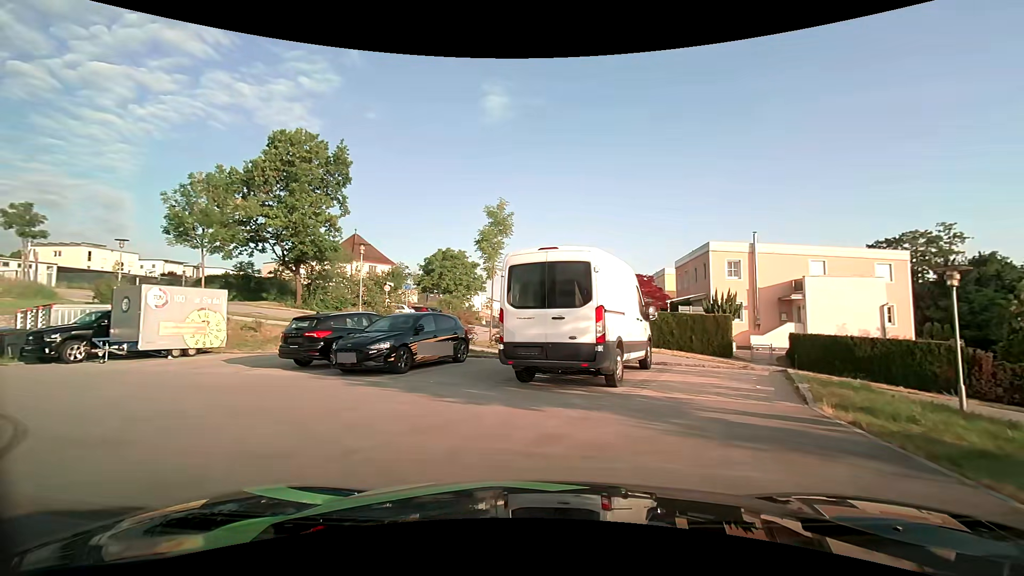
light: Day
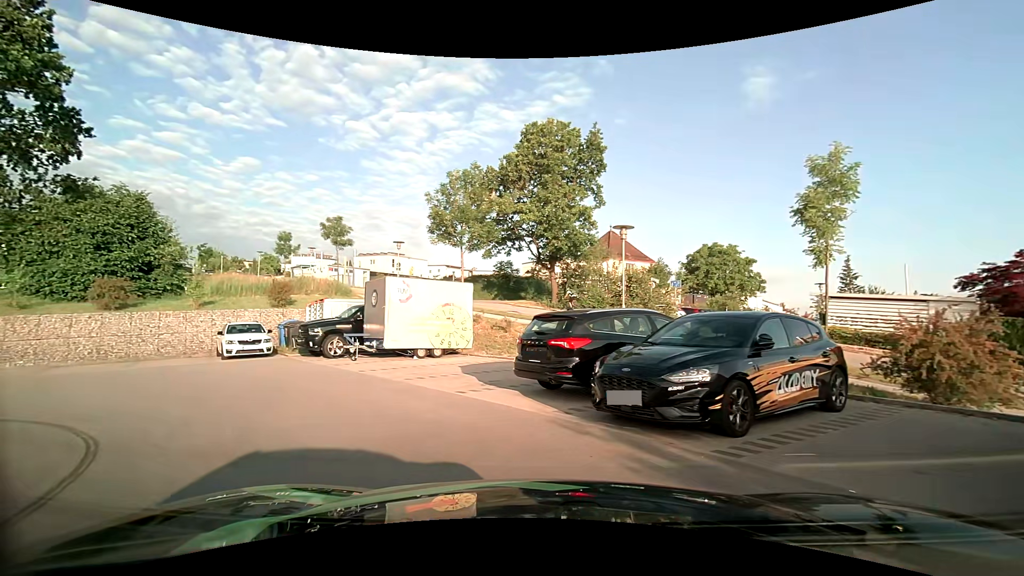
(-1.4, +5.7) m; -28°
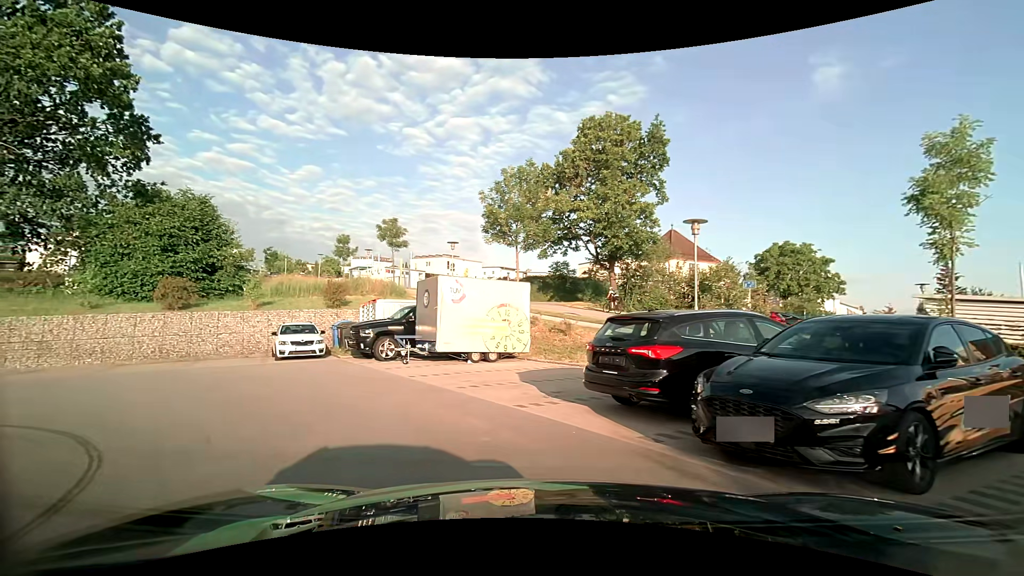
(-0.1, +1.3) m; -6°
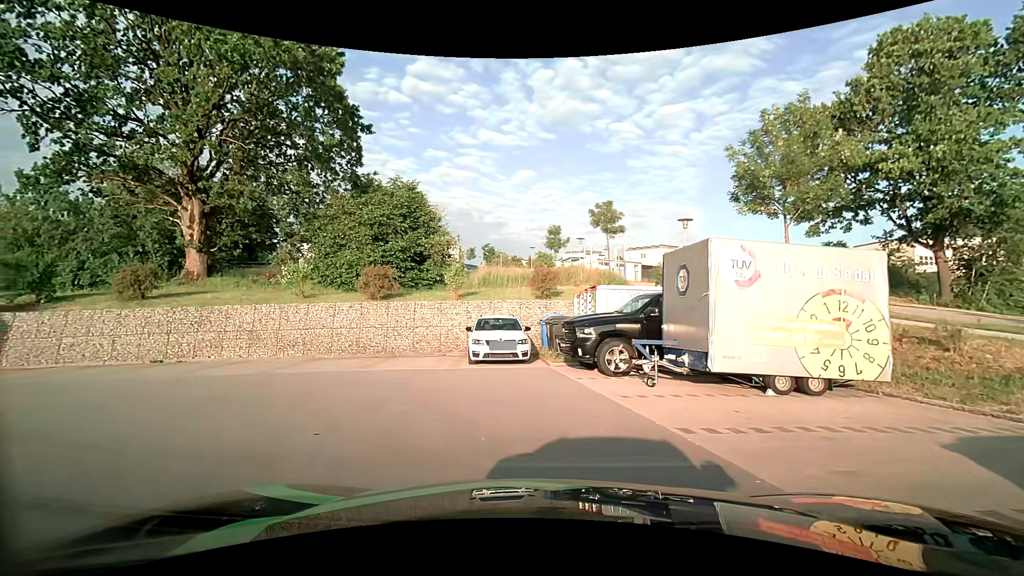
(-1.5, +6.1) m; -25°
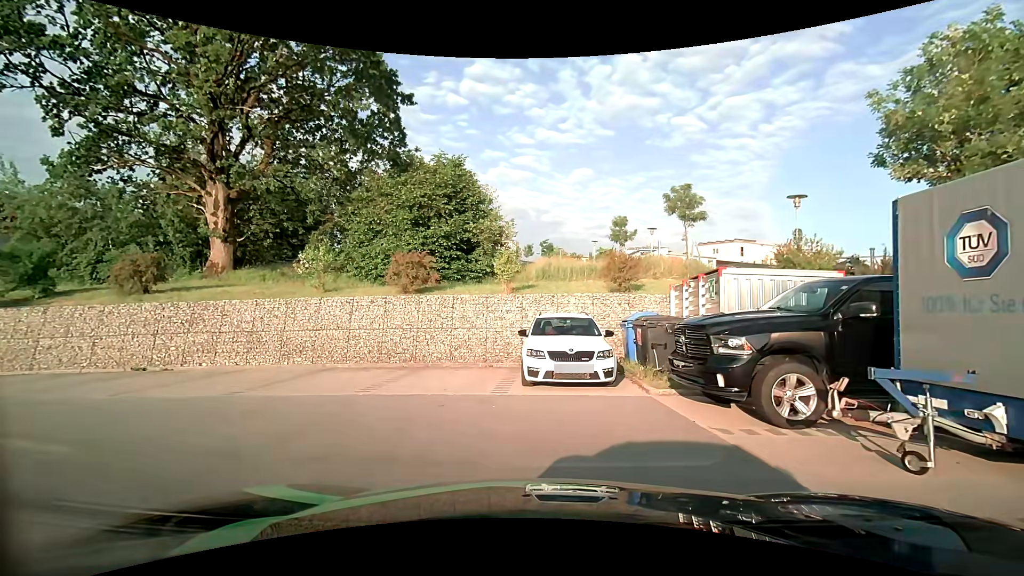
(-0.3, +4.8) m; -5°
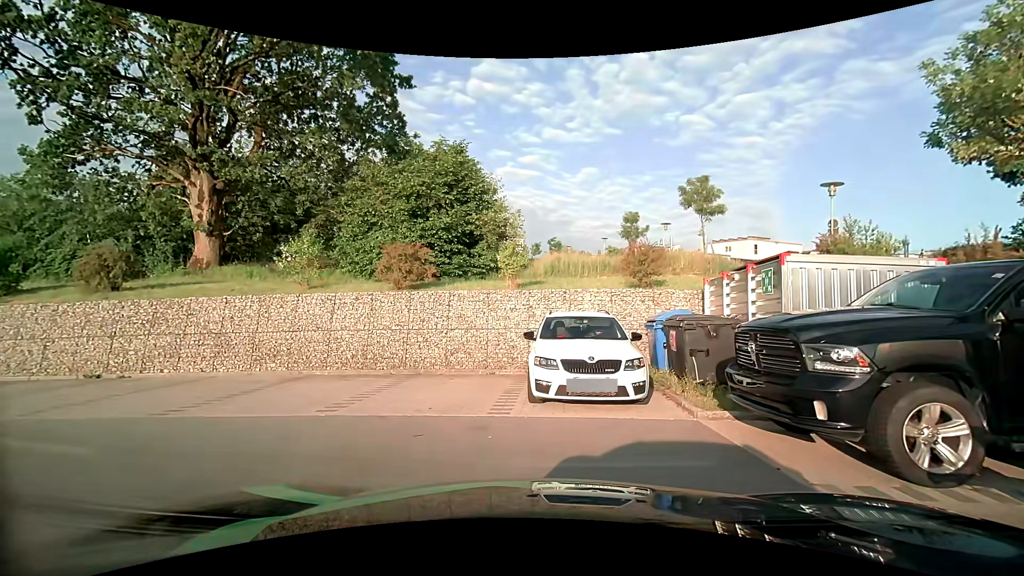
(-0.1, +1.9) m; -1°
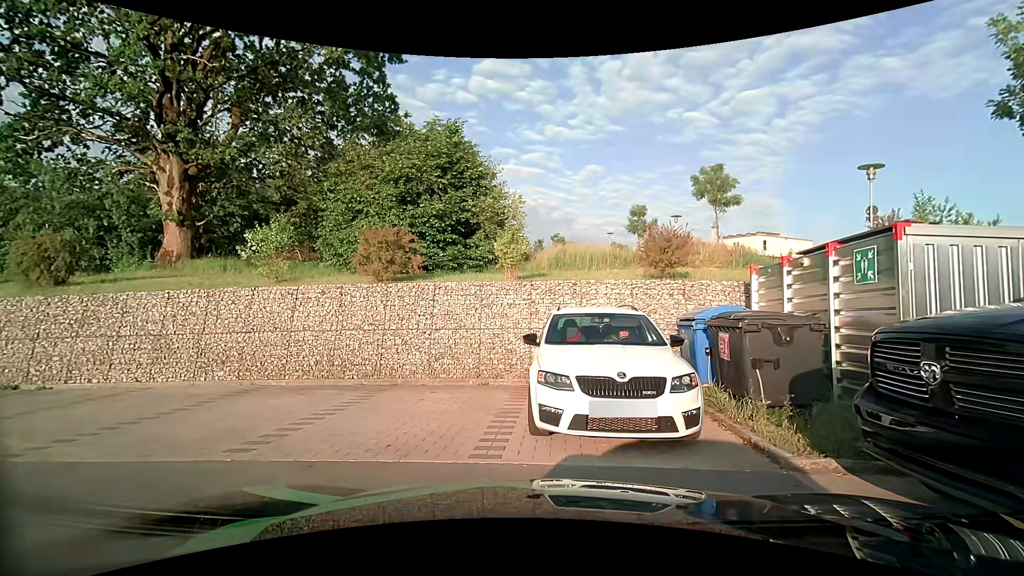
(0.0, +2.2) m; 0°
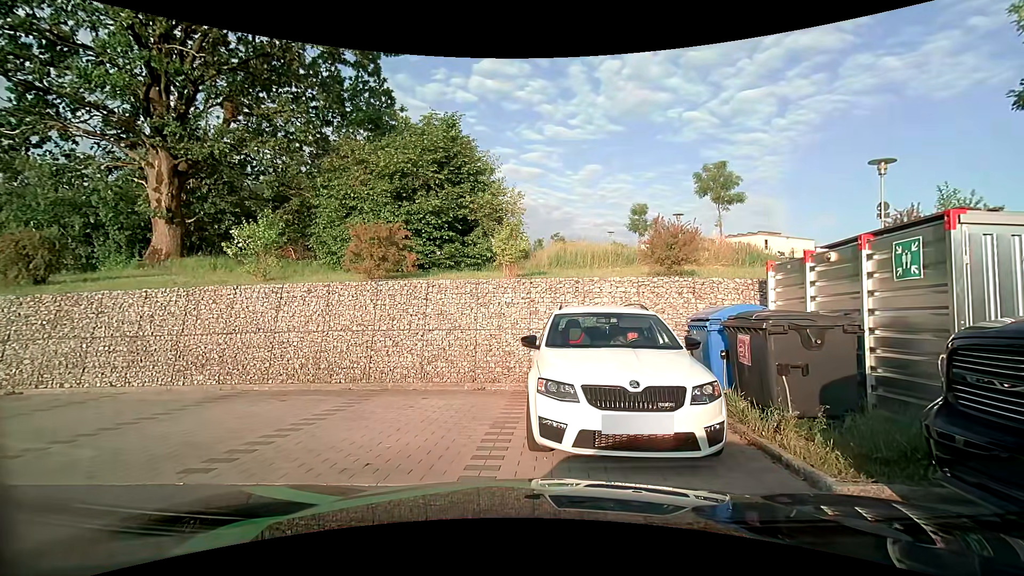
(0.0, +0.6) m; 0°
